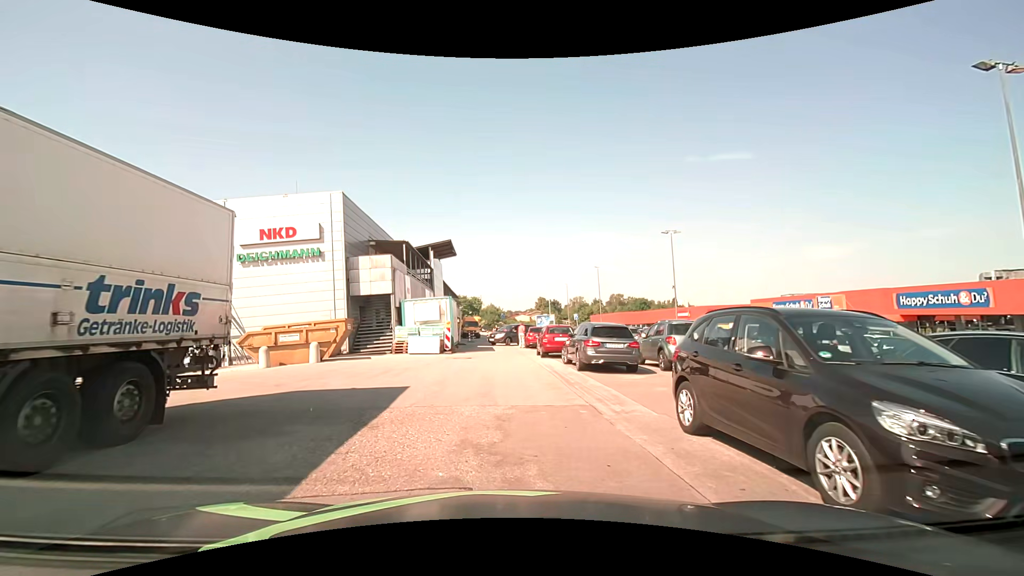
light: Day
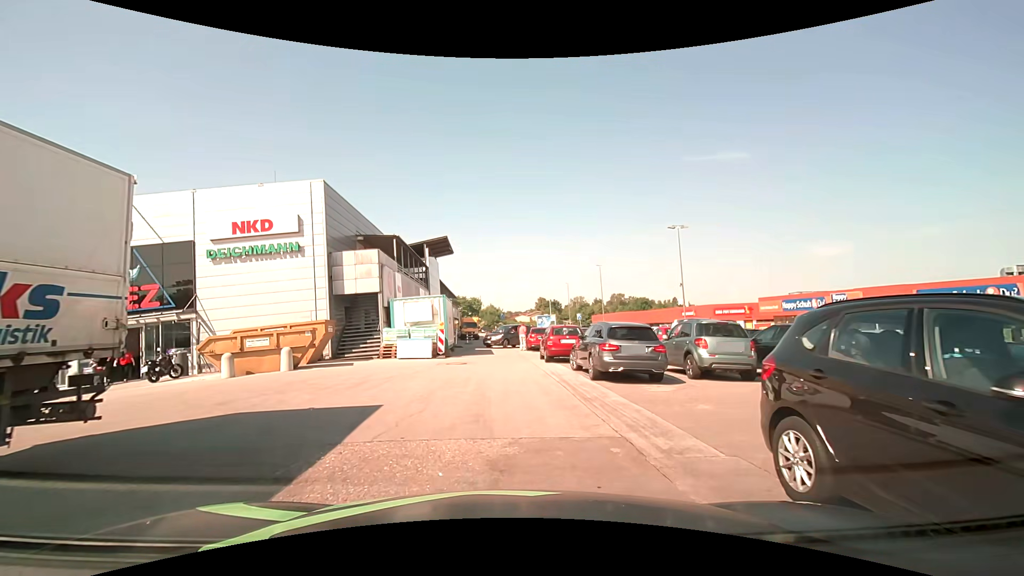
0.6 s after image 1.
(0.0, +2.4) m; +1°
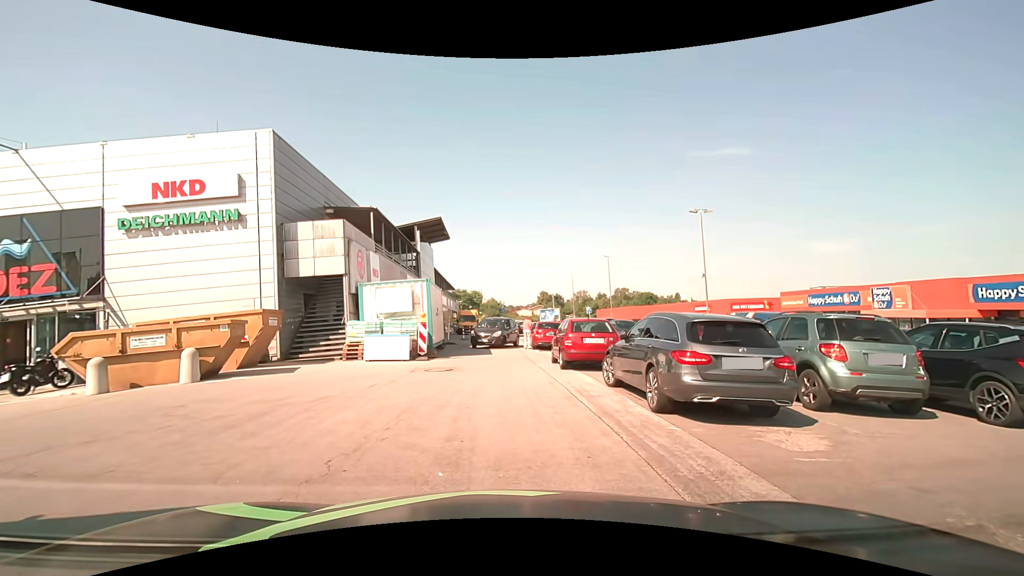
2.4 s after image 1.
(0.0, +5.0) m; 0°
